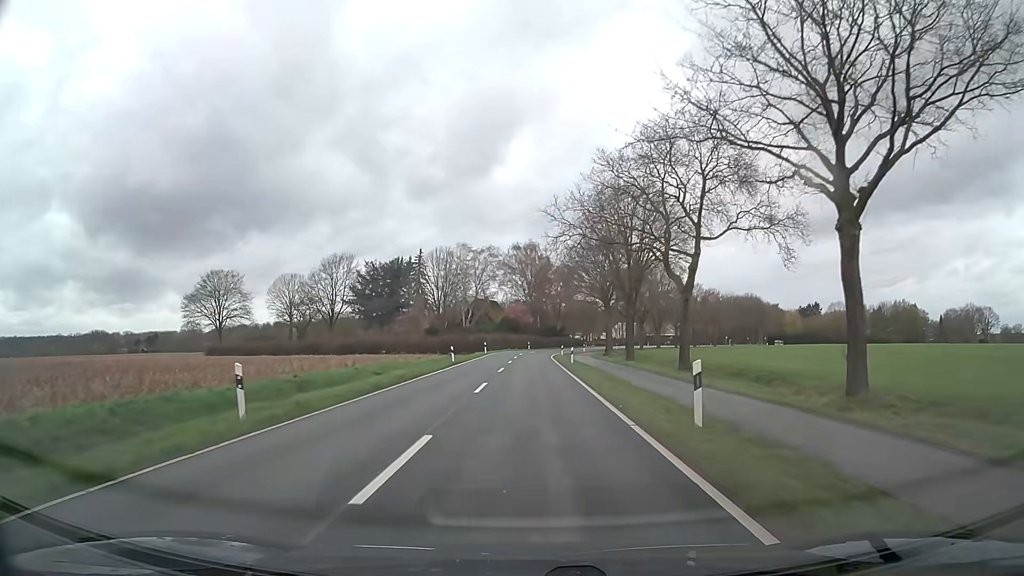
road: secondary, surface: asphalt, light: Day
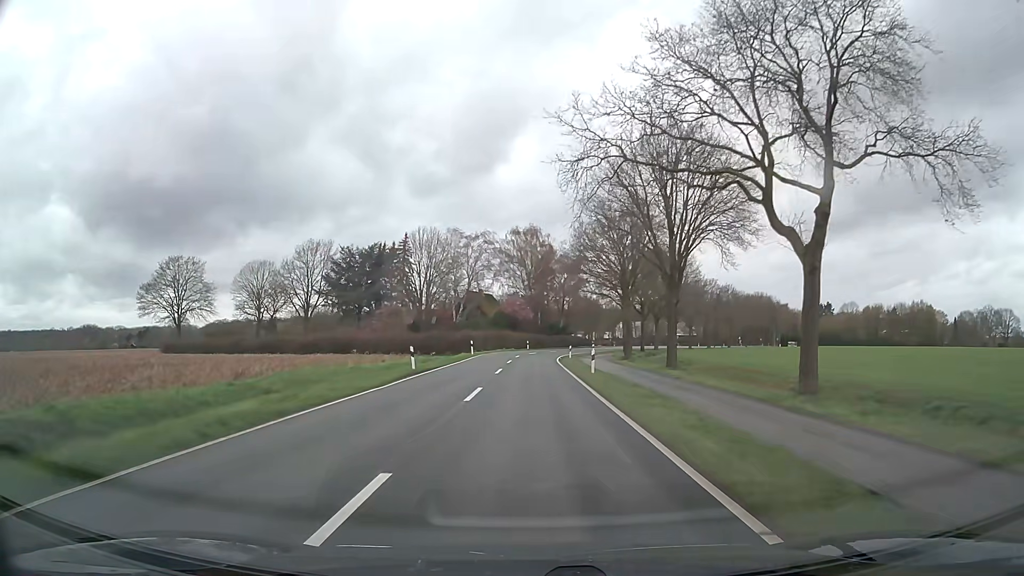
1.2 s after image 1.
(+0.1, +15.3) m; 0°
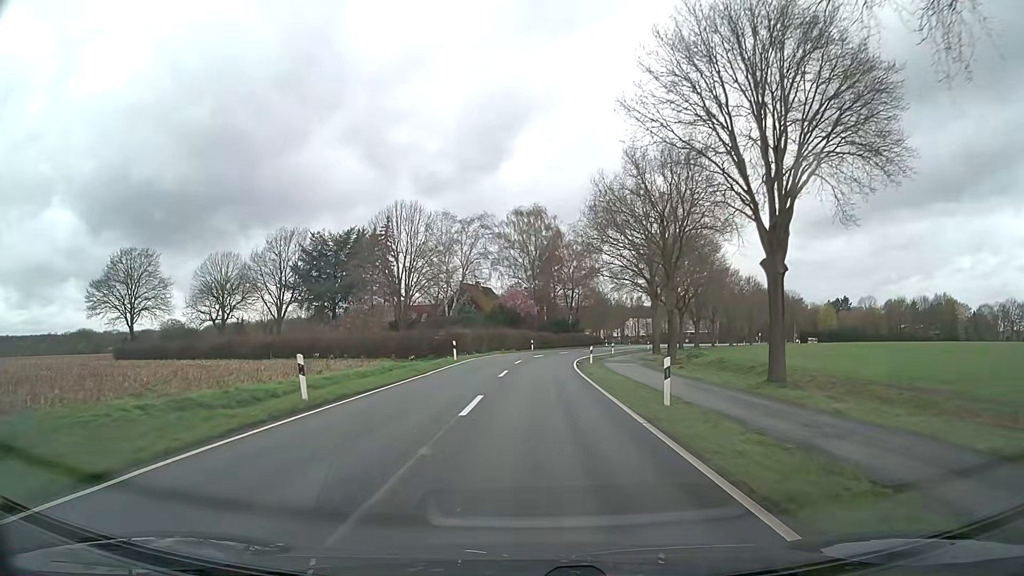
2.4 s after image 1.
(-0.1, +15.3) m; 0°
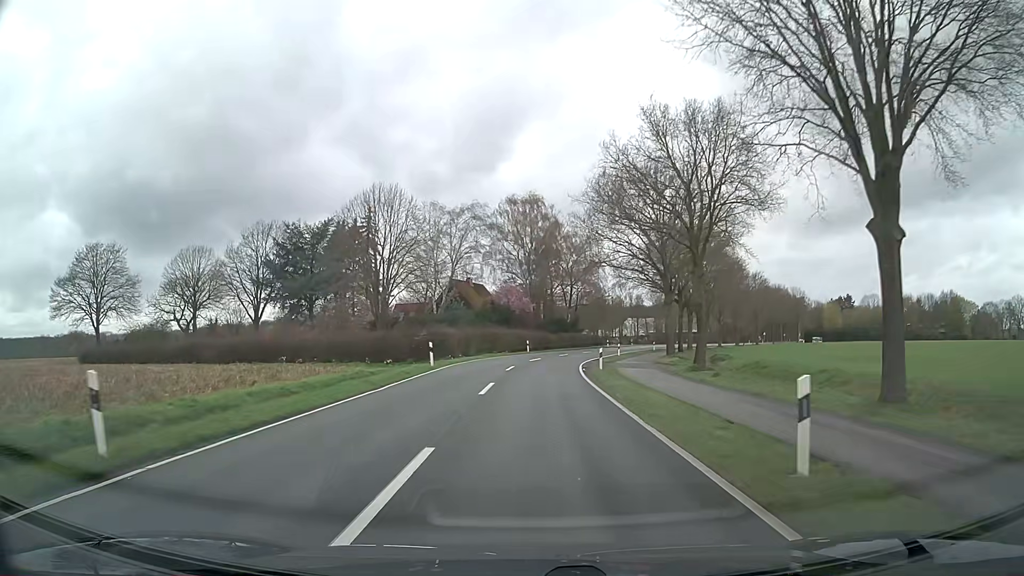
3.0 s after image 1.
(0.0, +7.7) m; 0°
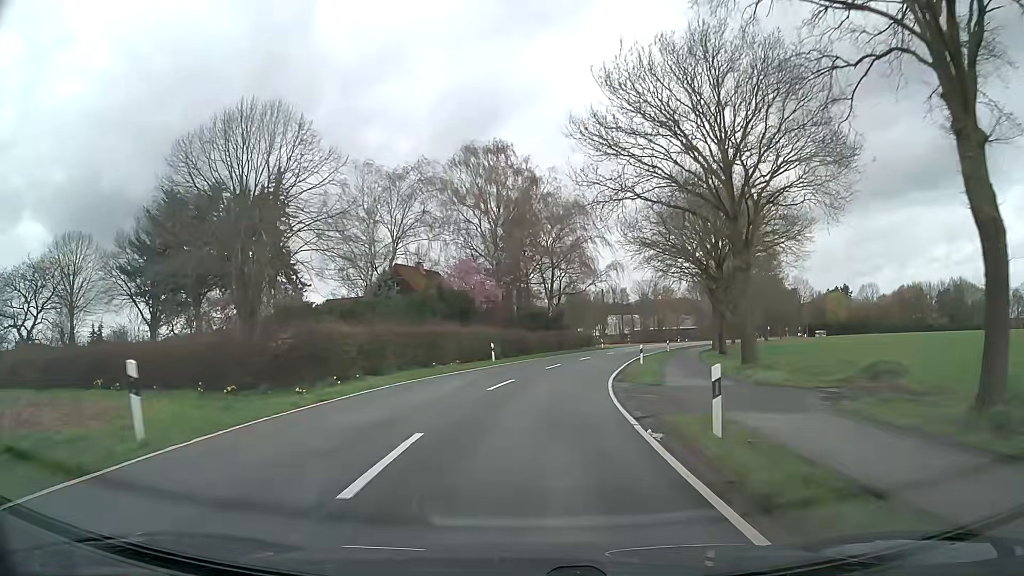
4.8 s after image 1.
(+0.5, +23.0) m; +3°
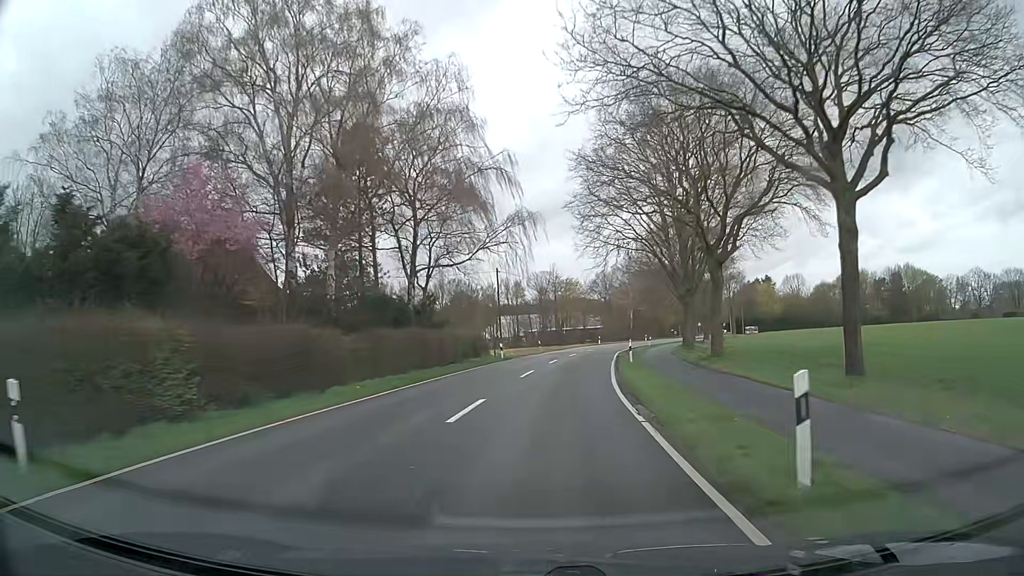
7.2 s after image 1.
(+2.3, +30.6) m; +9°
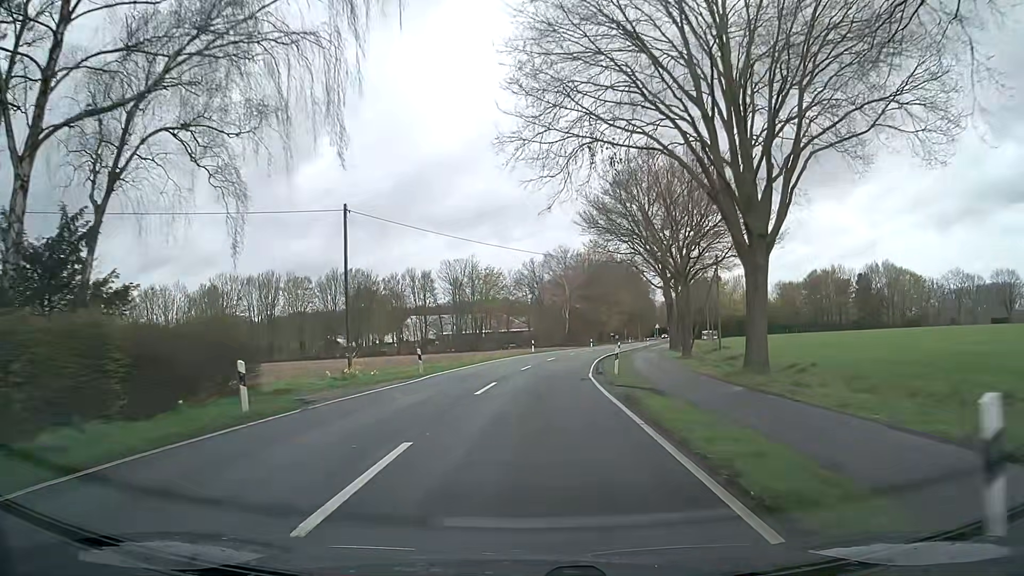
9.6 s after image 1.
(+1.8, +30.7) m; +6°
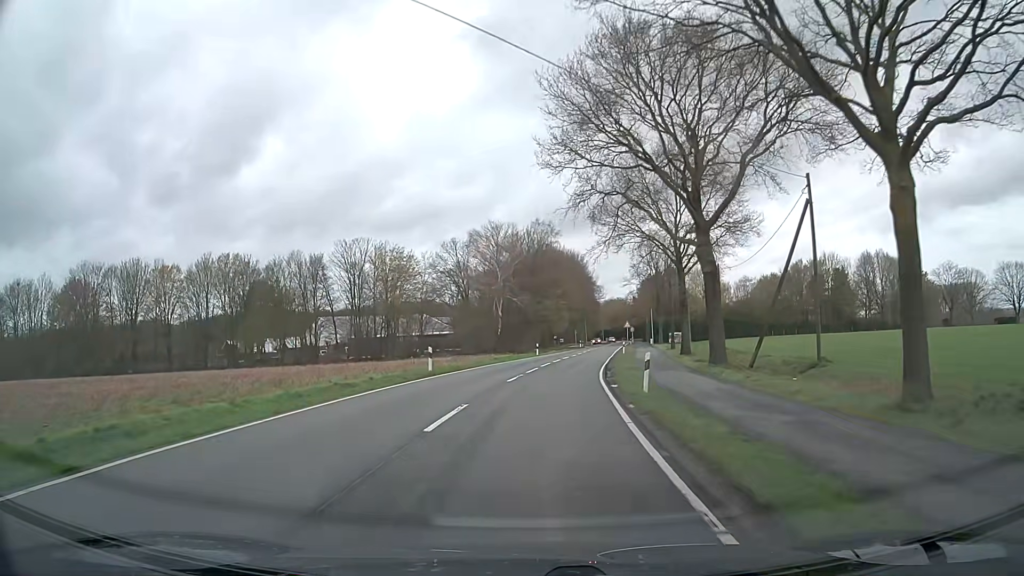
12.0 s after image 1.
(+1.3, +30.9) m; +6°
(0, +10) (+1, +20) (+2, +30) (+3, +40) (+4, +50) (+6, +60) (+7, +70) (+9, +79) (+10, +89) (+12, +99) m
